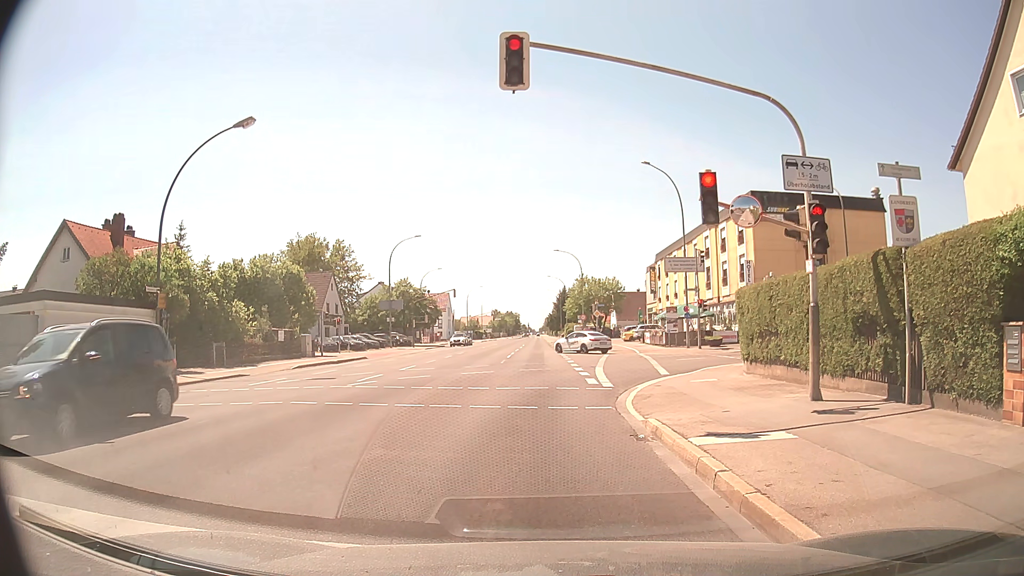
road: secondary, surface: asphalt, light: Day
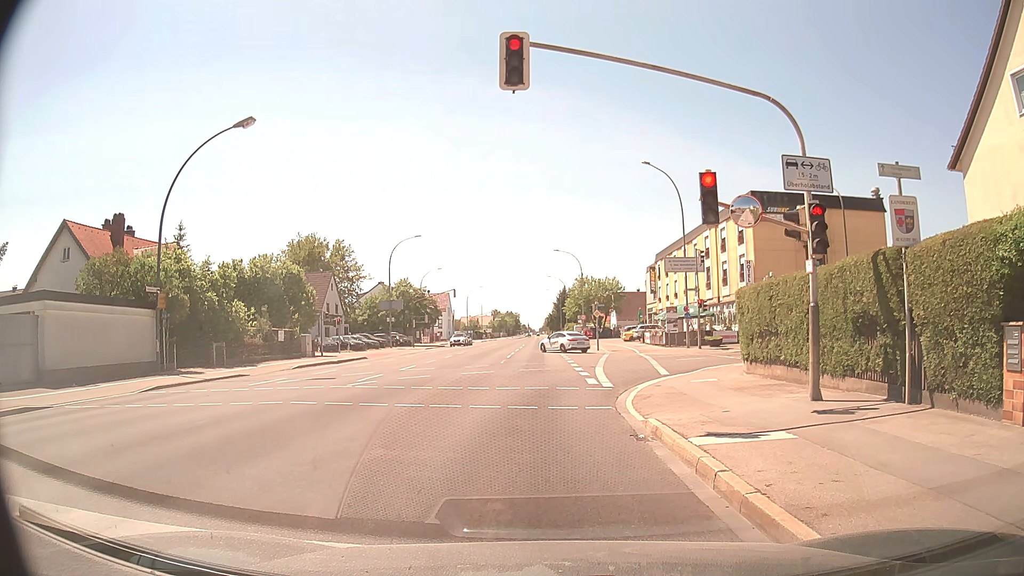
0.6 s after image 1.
(0.0, 0.0) m; 0°
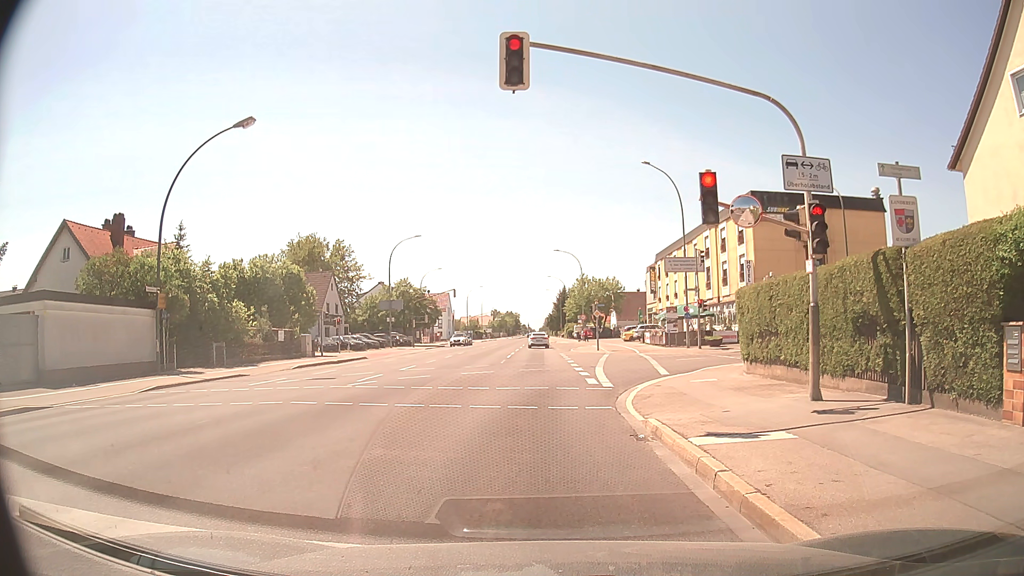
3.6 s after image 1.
(0.0, 0.0) m; 0°
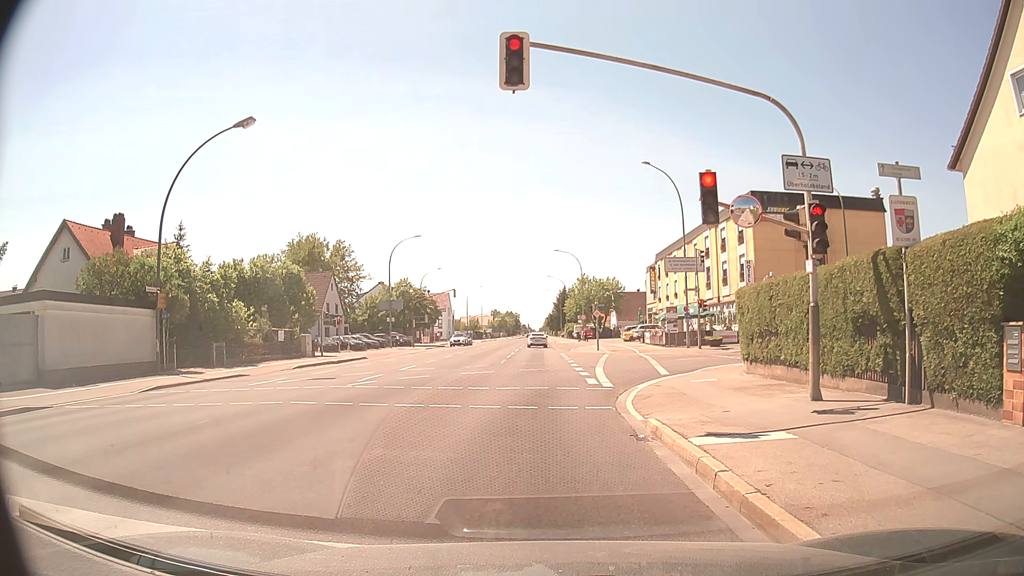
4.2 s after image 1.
(0.0, 0.0) m; 0°
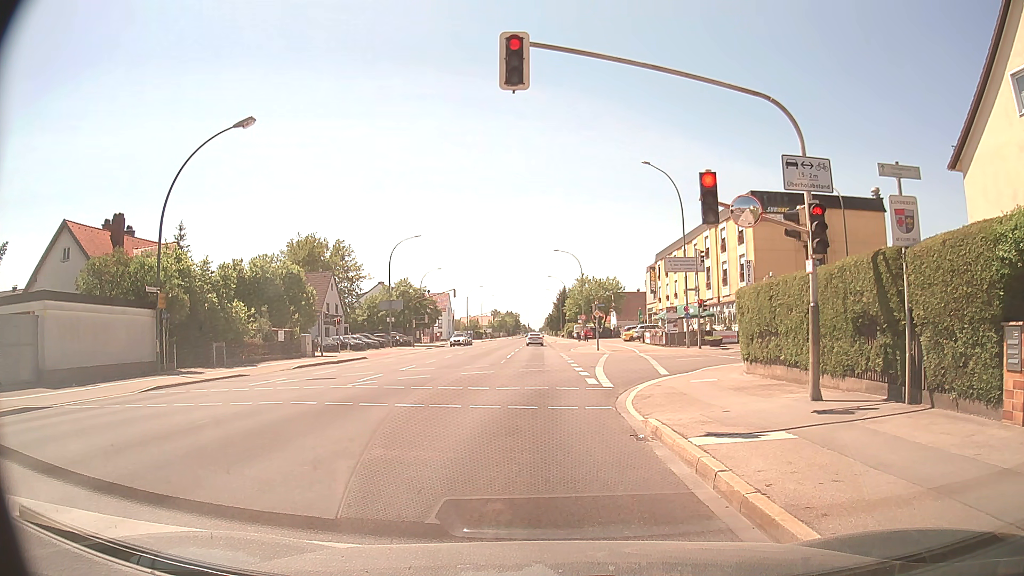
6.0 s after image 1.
(0.0, 0.0) m; 0°
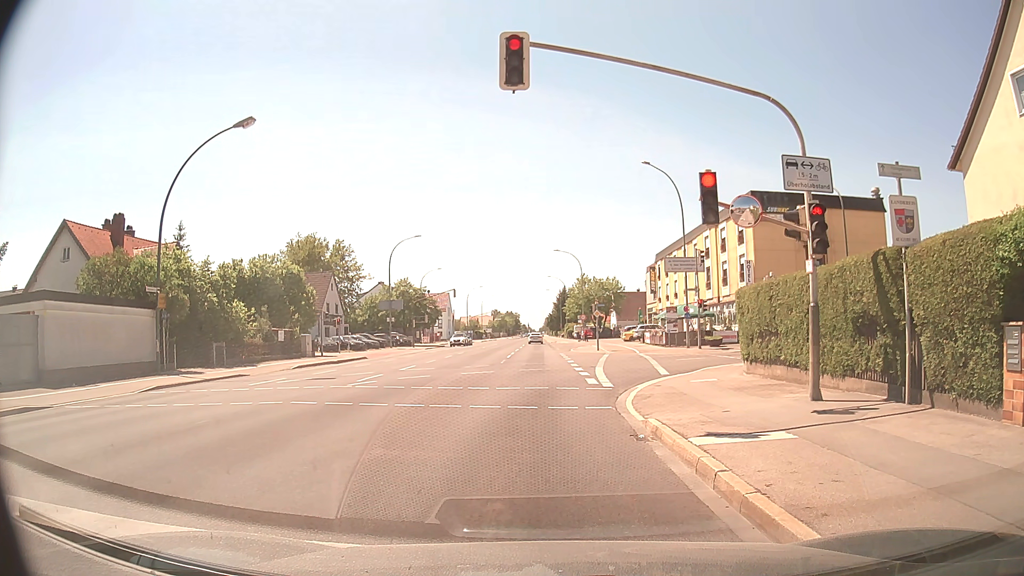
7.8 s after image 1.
(0.0, 0.0) m; 0°
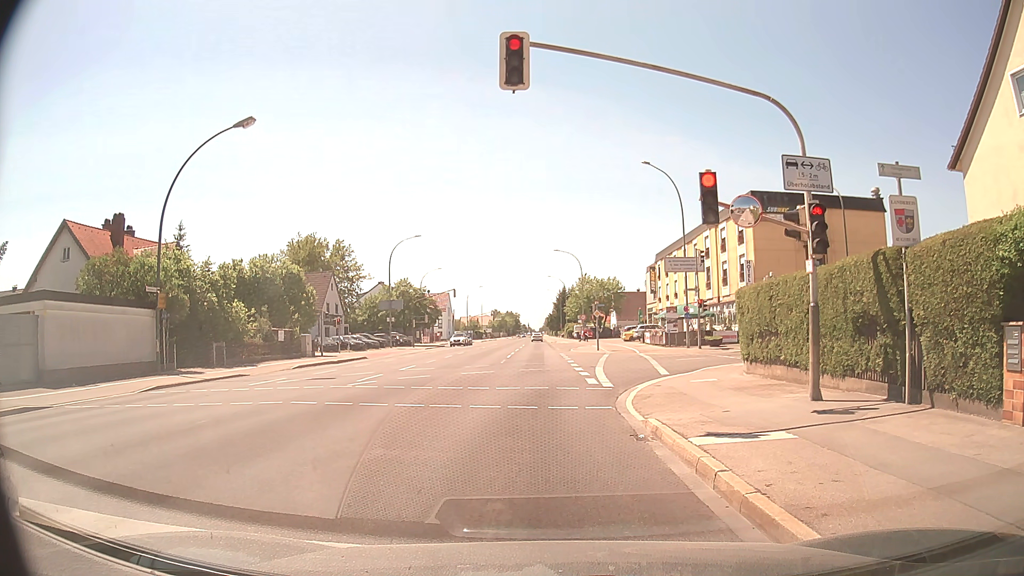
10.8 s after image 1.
(0.0, 0.0) m; 0°
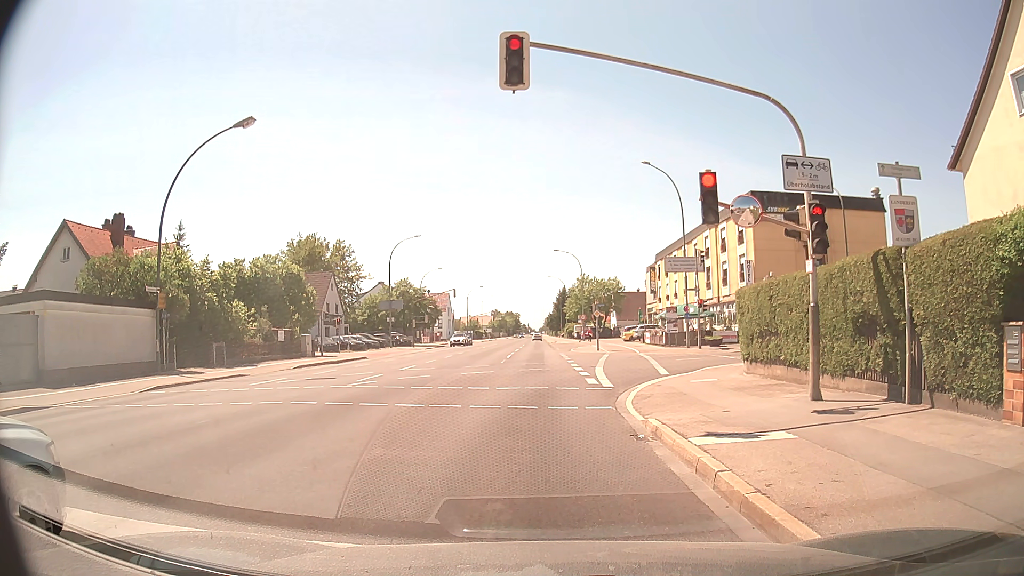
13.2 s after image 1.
(0.0, 0.0) m; 0°
(-1, +10) (0, +20) (+5, +28) (+14, +32) (+24, +35) (+34, +37) (+43, +39) (+53, +41) (+63, +44) (+72, +46) m
